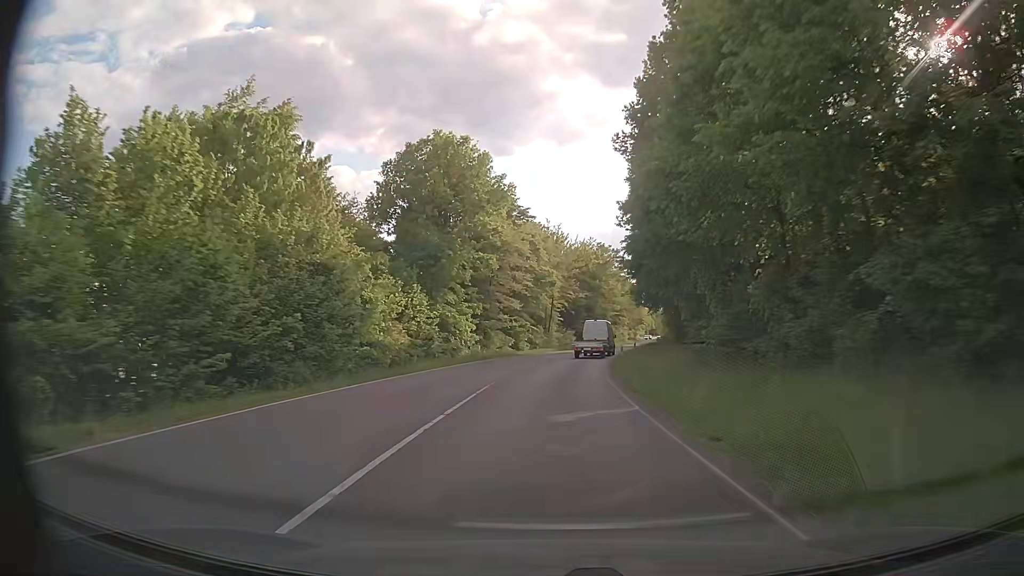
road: secondary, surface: asphalt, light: Day
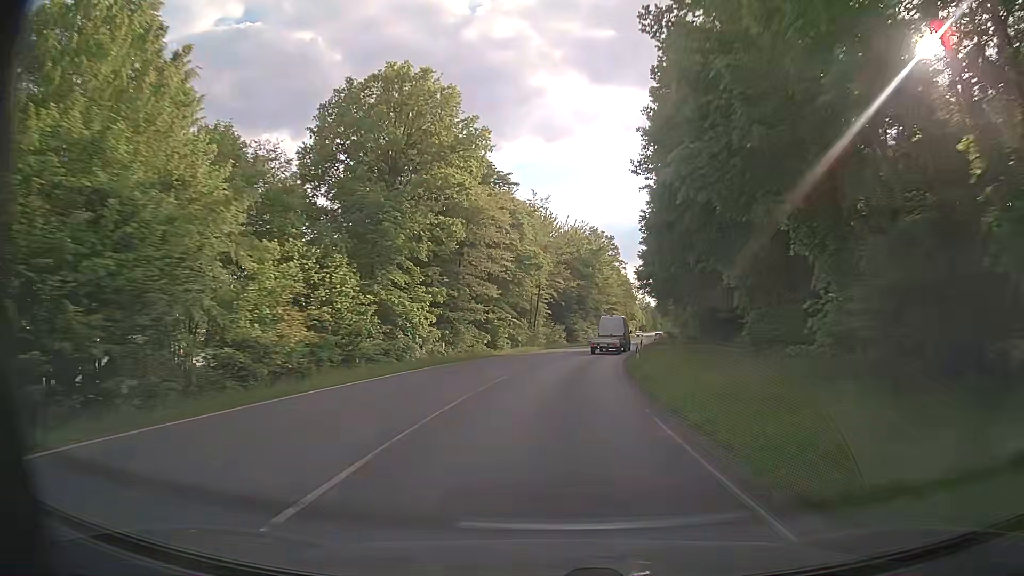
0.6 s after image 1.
(+0.1, +11.9) m; +1°
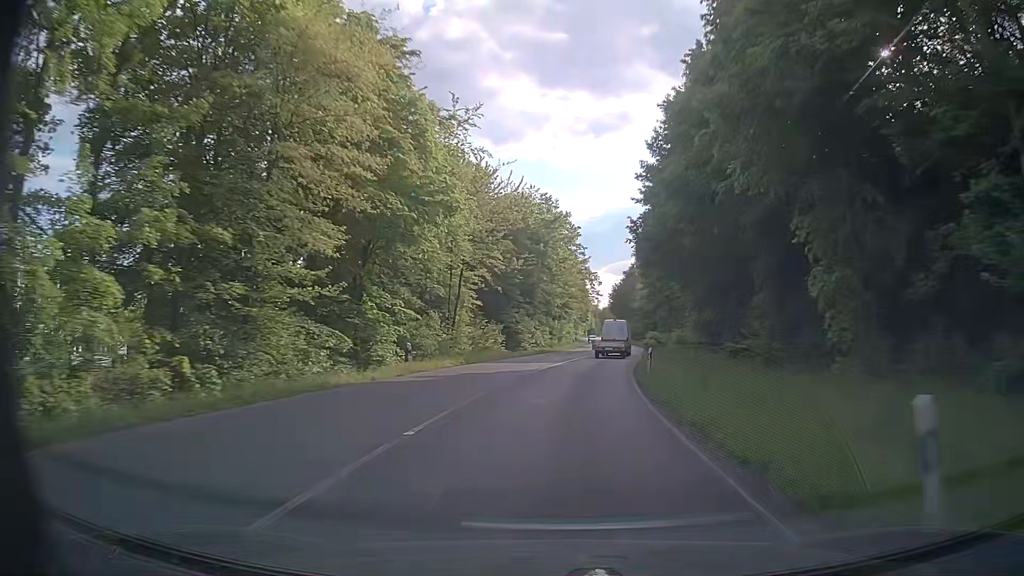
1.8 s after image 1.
(+0.8, +24.1) m; +4°
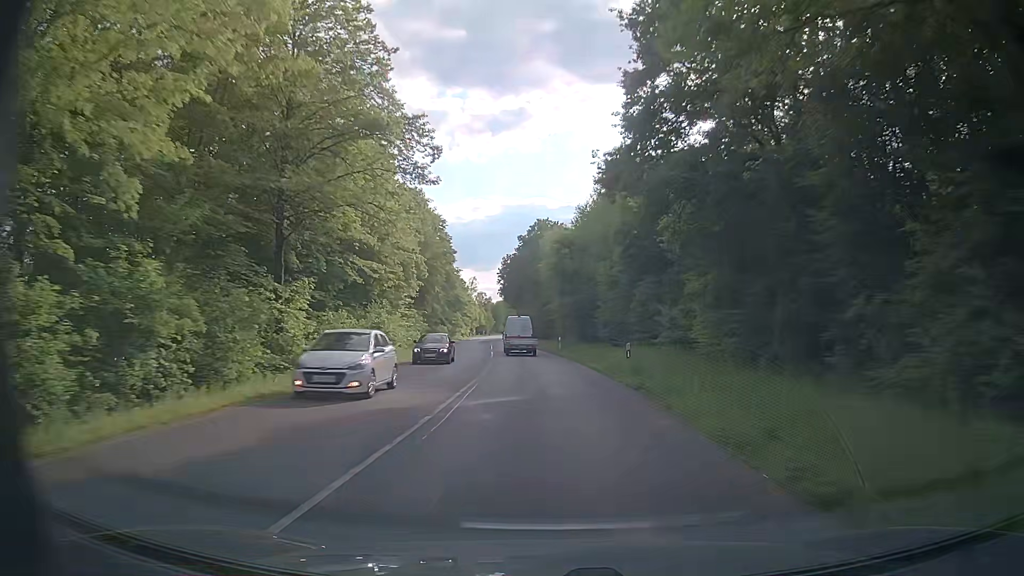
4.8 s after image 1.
(+7.3, +60.3) m; +10°
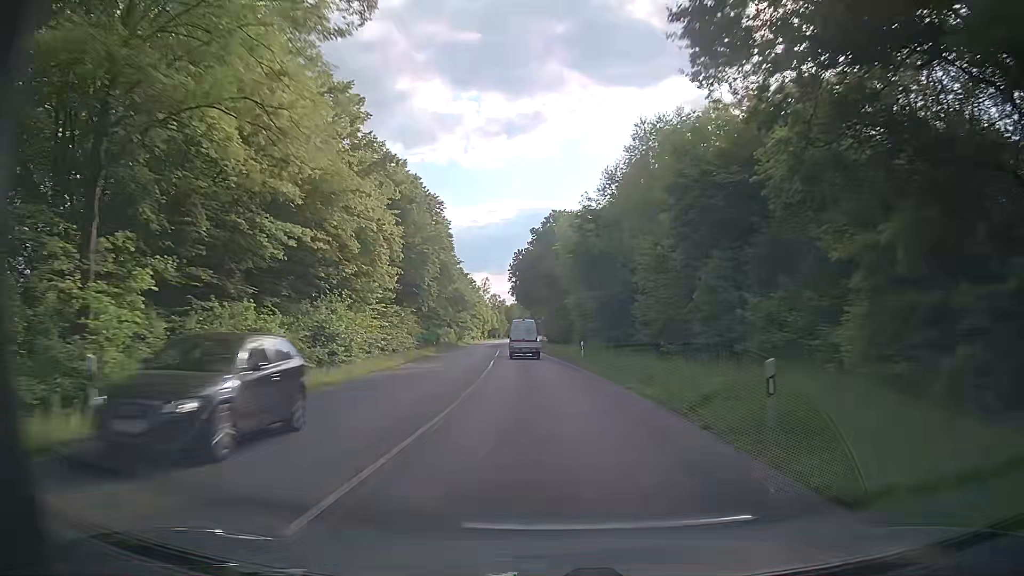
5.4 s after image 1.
(-0.2, +12.2) m; -1°
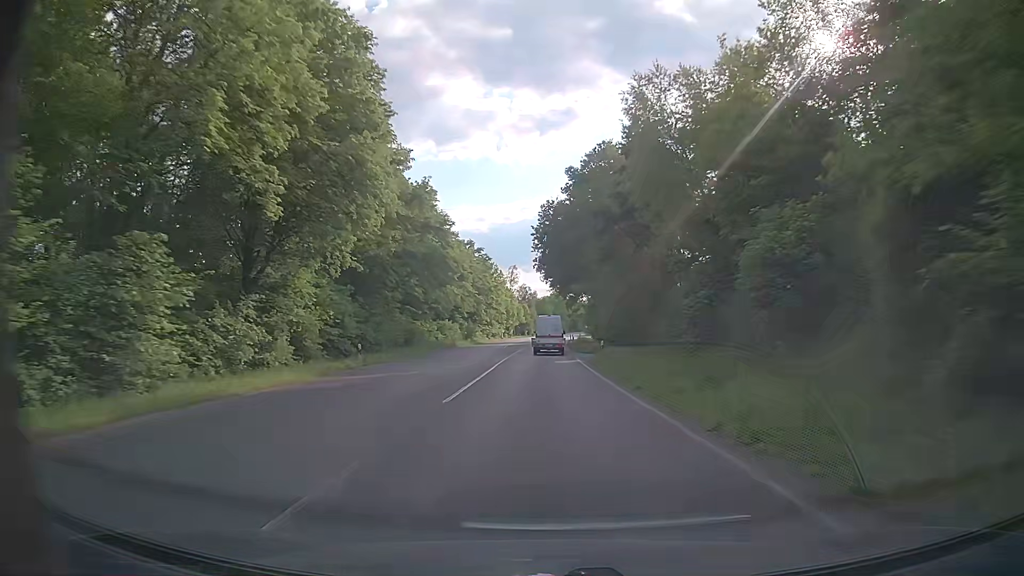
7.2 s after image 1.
(-1.4, +36.8) m; -3°
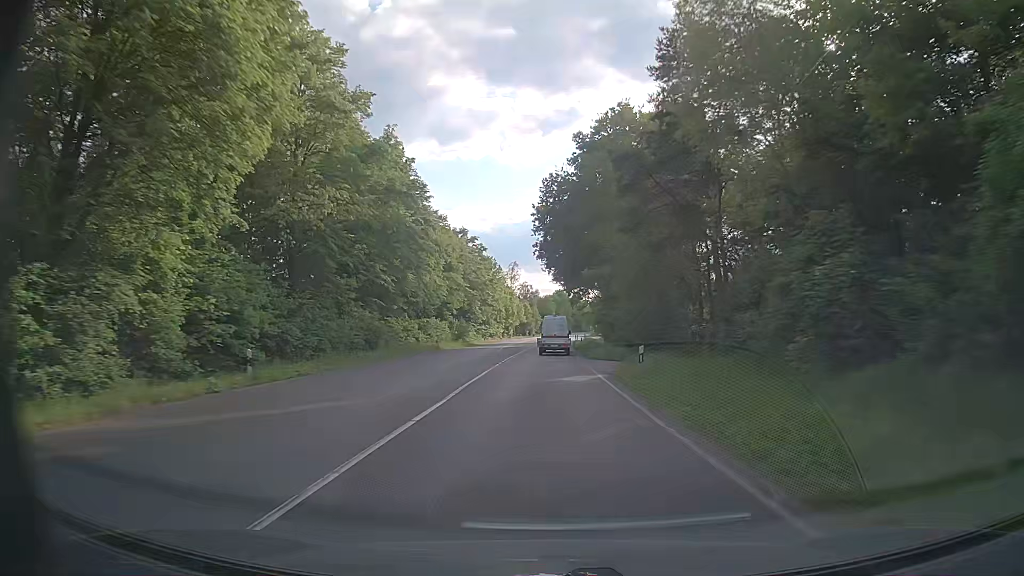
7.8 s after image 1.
(0.0, +12.1) m; 0°
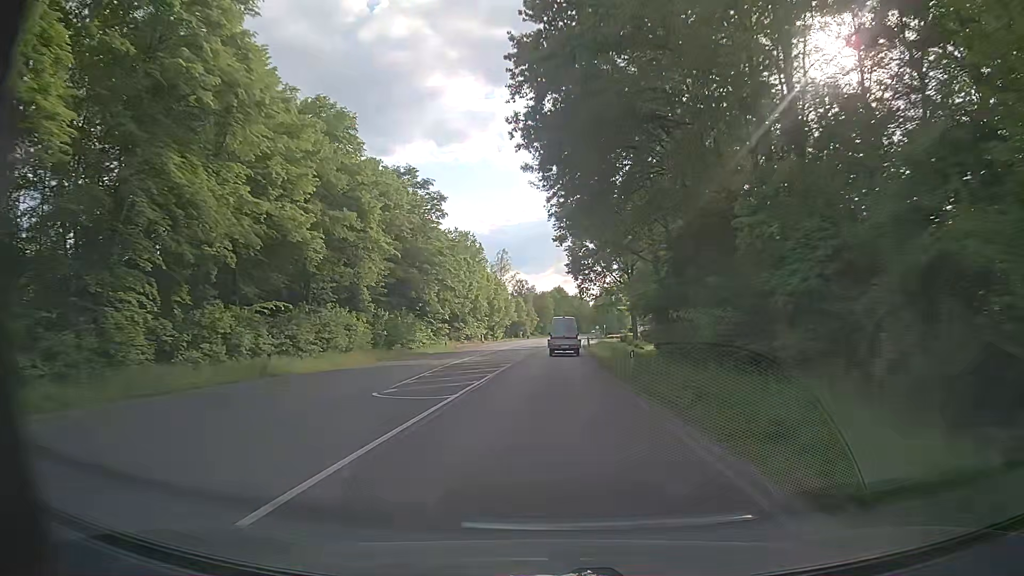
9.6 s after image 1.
(-0.1, +36.1) m; 0°
(0, +10) (0, +20) (0, +30) (+1, +40) (+1, +50) (+1, +60) (+2, +70) (+2, +80) (+3, +90) (+3, +100) m
